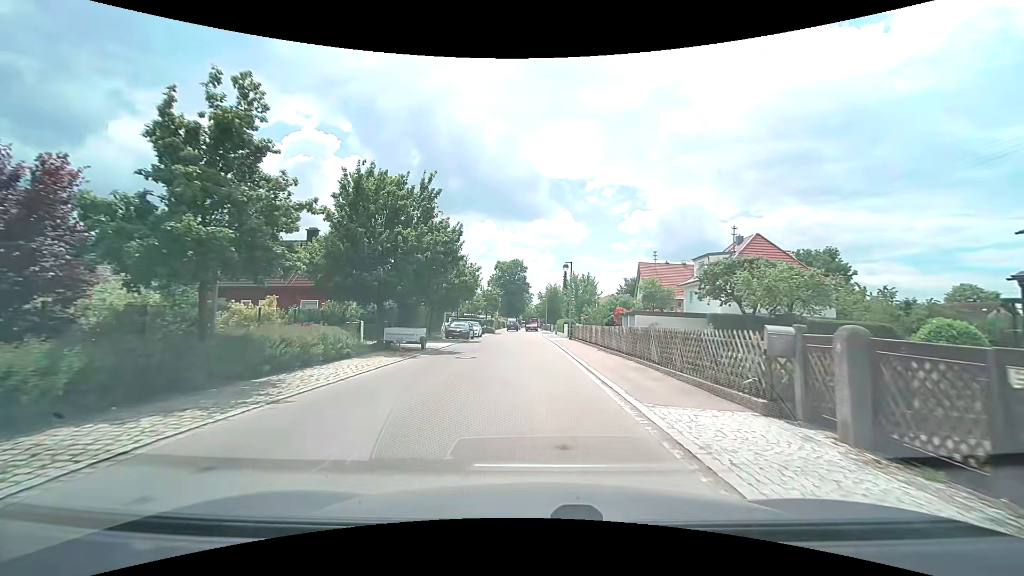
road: tertiary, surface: asphalt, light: Day
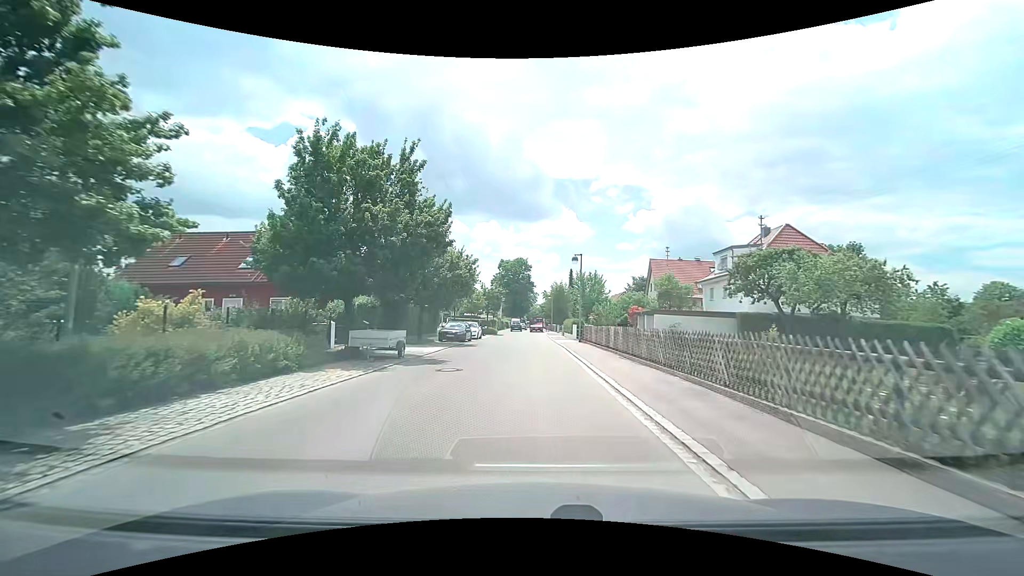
(0.0, +4.6) m; 0°
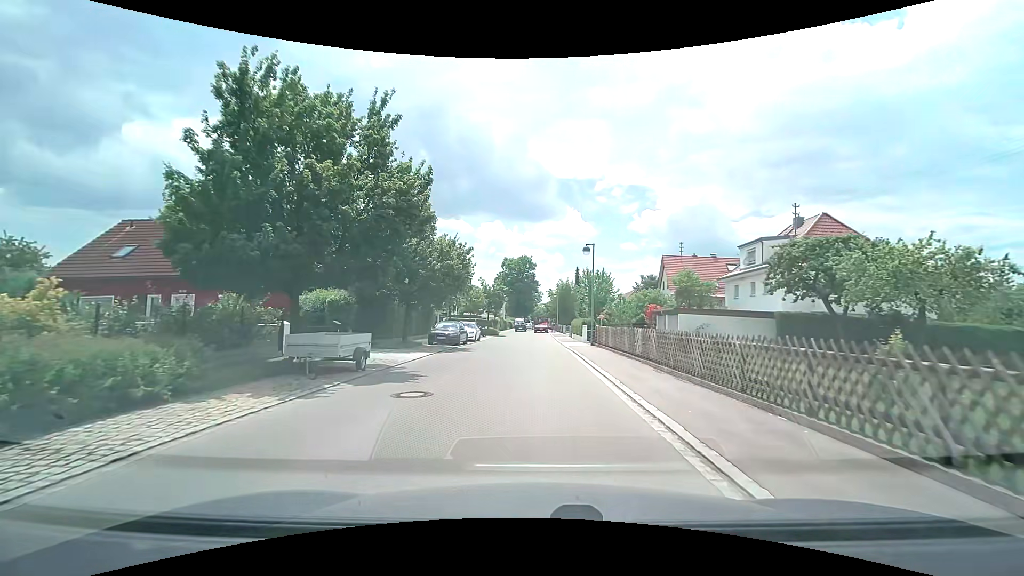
(-0.1, +4.7) m; -1°
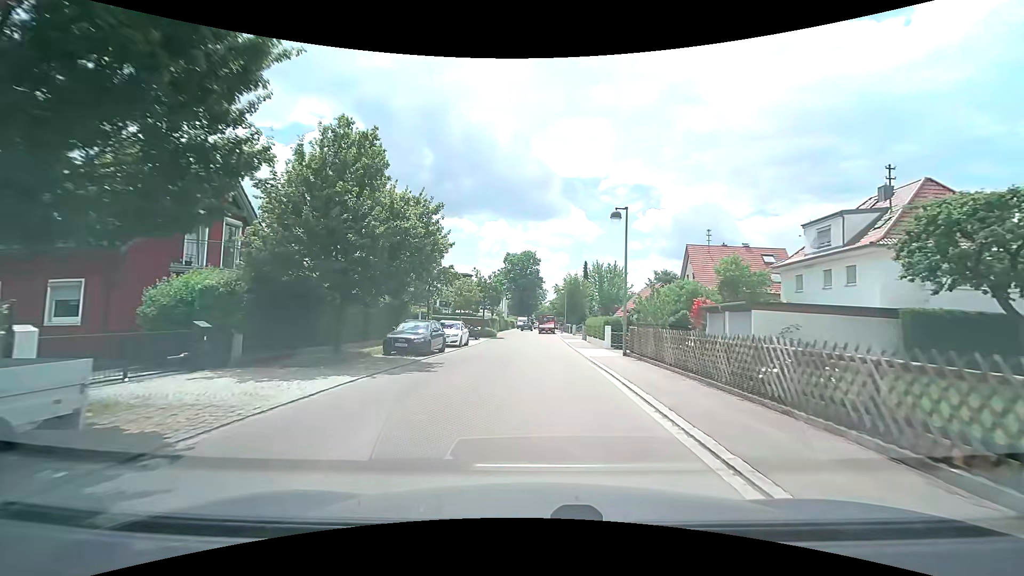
(0.0, +9.5) m; 0°
